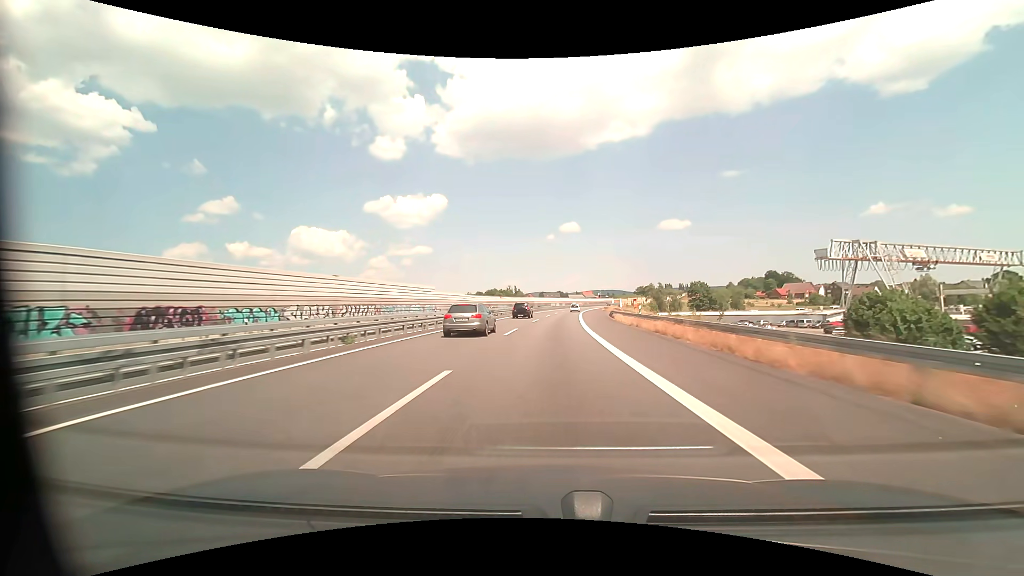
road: motorway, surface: asphalt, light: Day
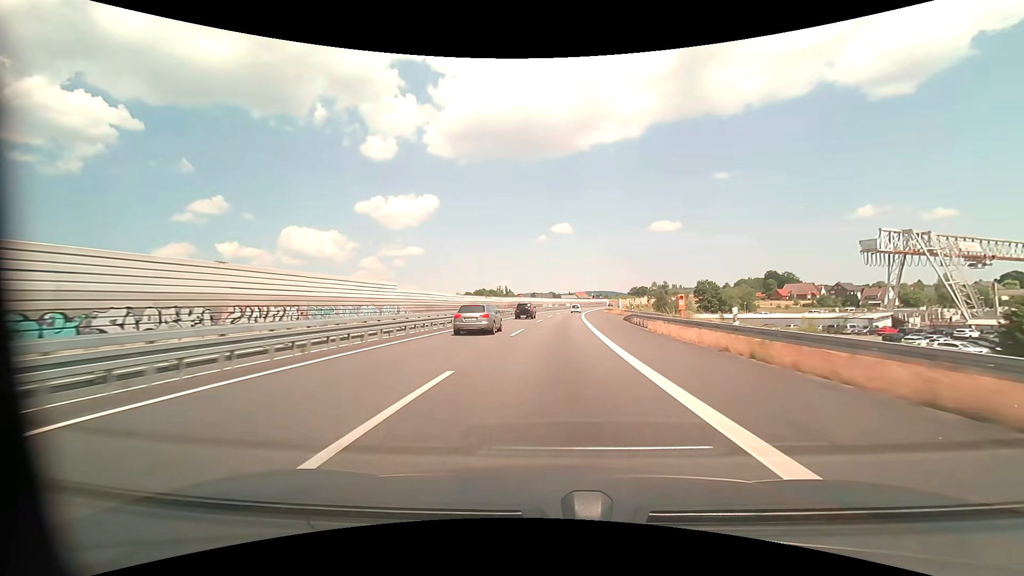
(+0.2, +18.2) m; +1°
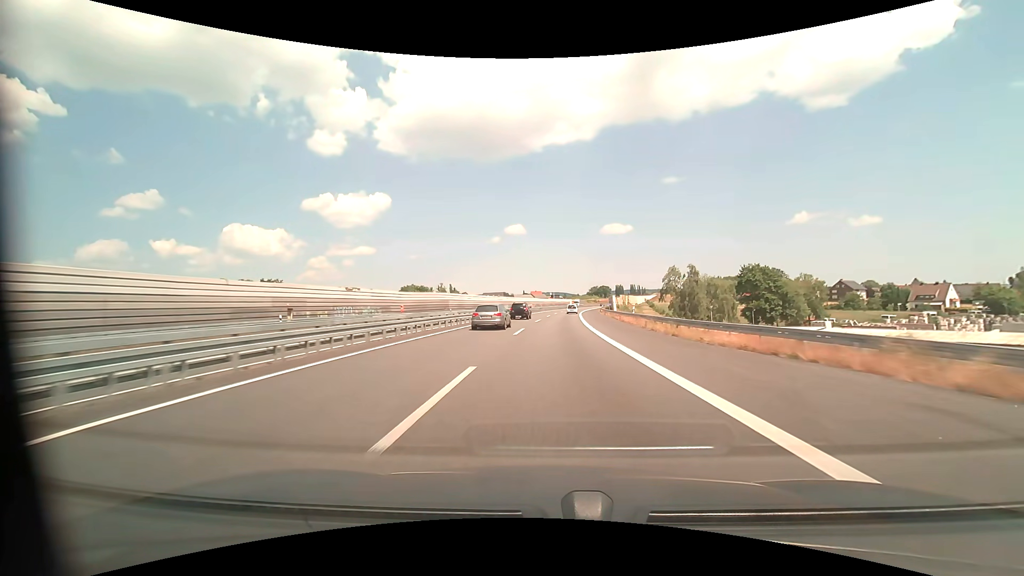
(+3.1, +71.6) m; +5°
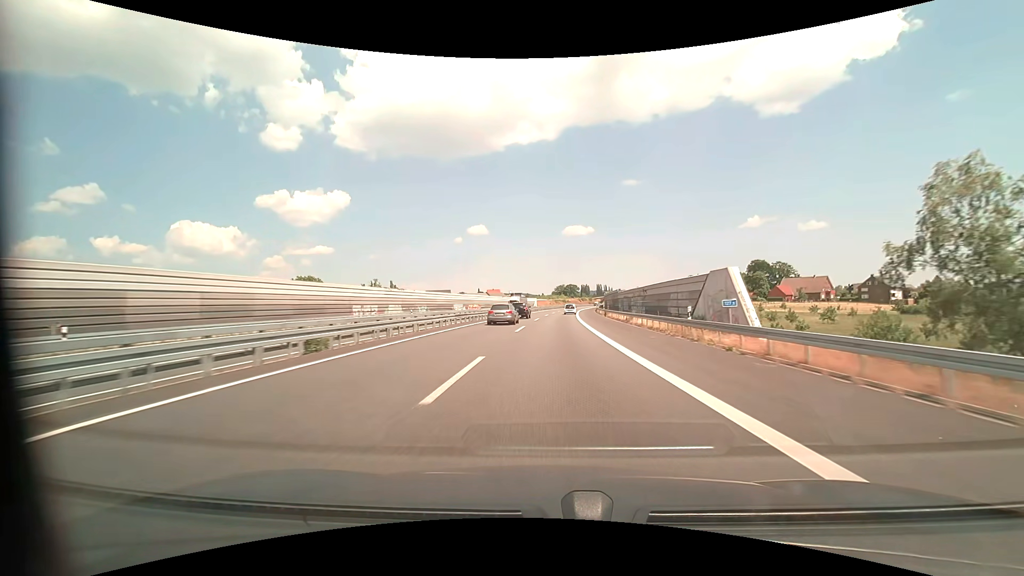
(+2.6, +70.4) m; +4°
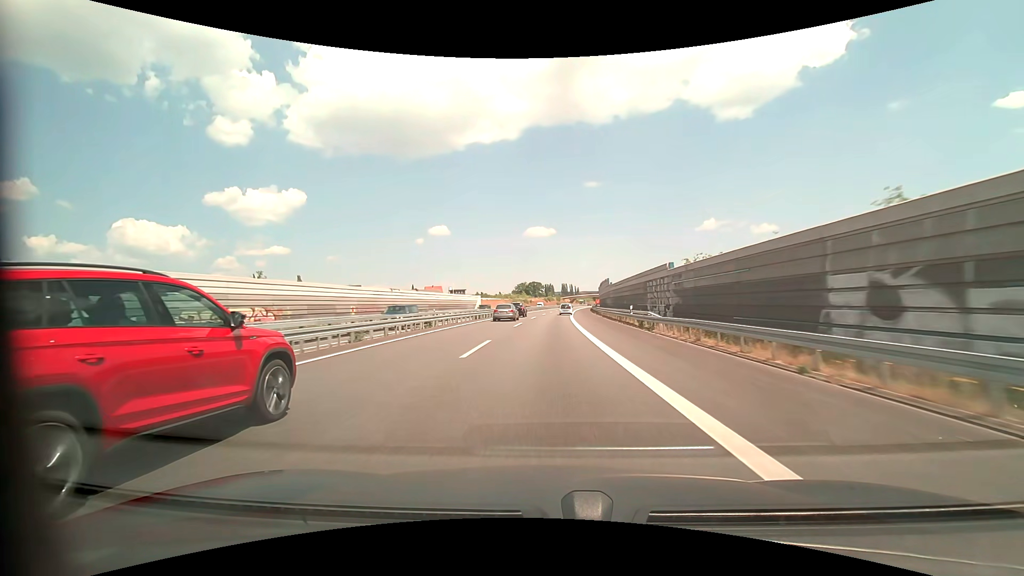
(+3.8, +84.5) m; +4°
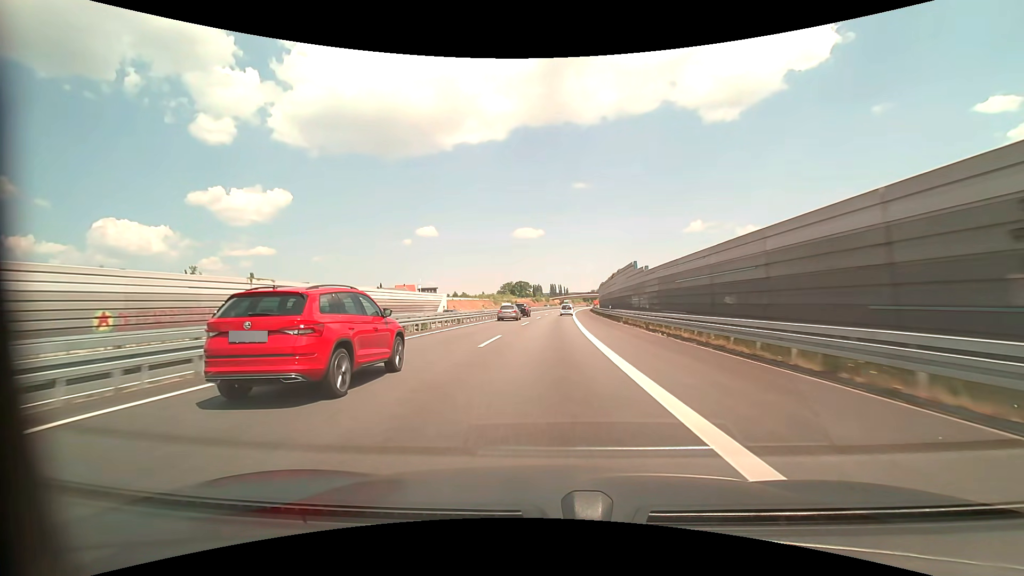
(+0.4, +32.6) m; +1°
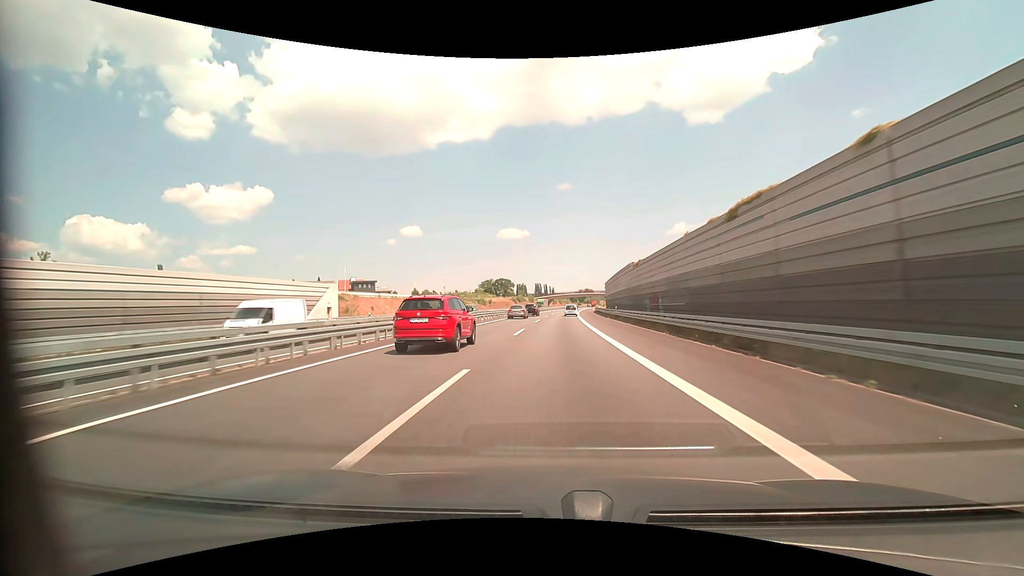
(+0.8, +48.1) m; +2°
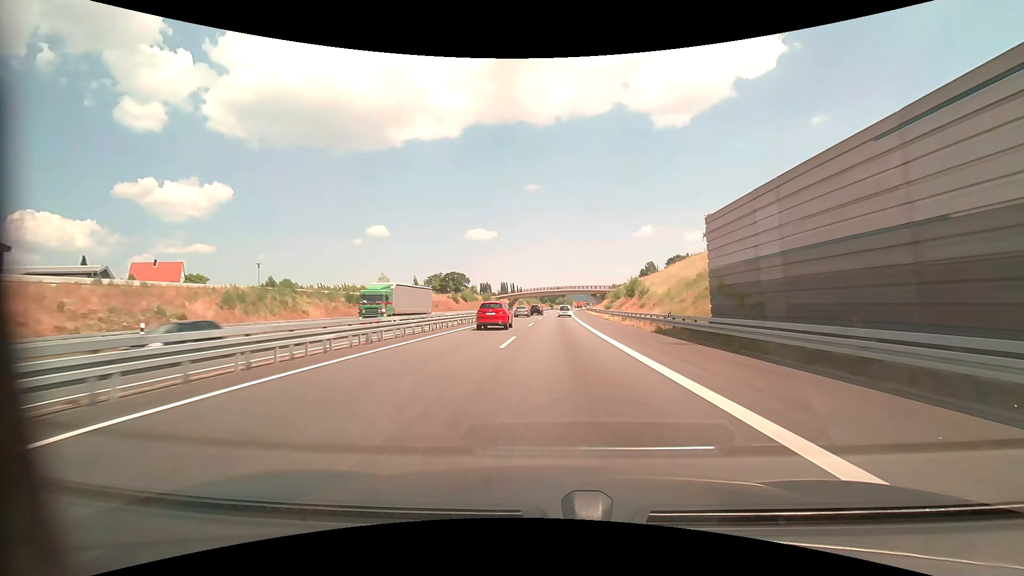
(+2.6, +78.8) m; +4°
(0, +10) (0, +20) (0, +30) (+1, +40) (+1, +50) (+1, +60) (+2, +70) (+2, +80) (+3, +90) (+3, +100) m
